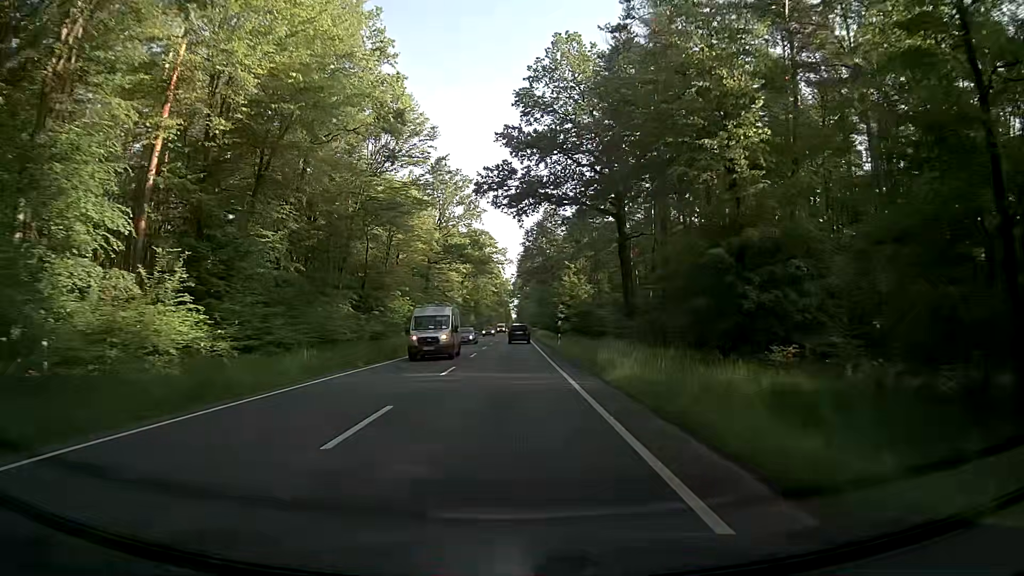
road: primary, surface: asphalt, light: Day
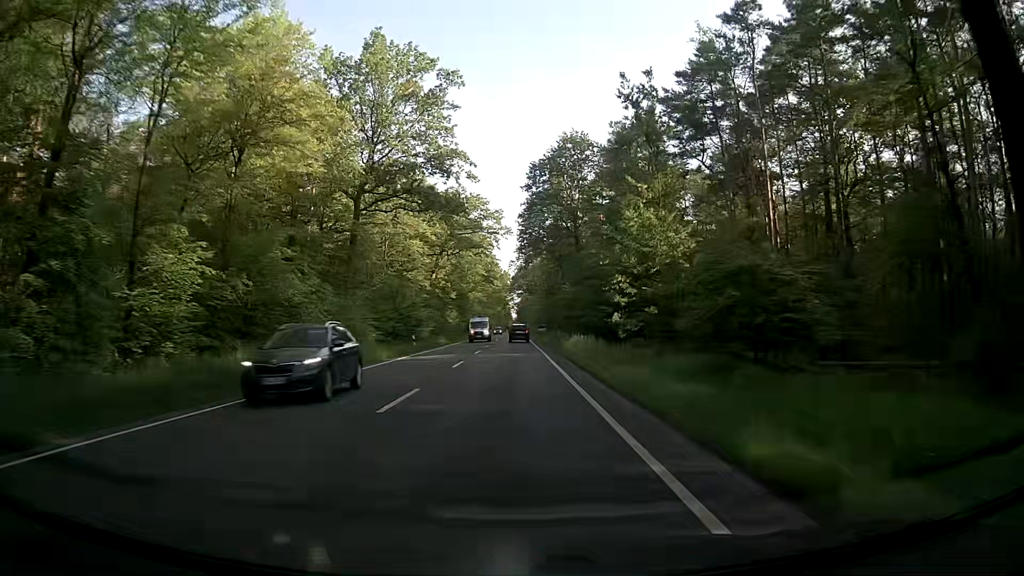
(-0.1, +45.3) m; 0°
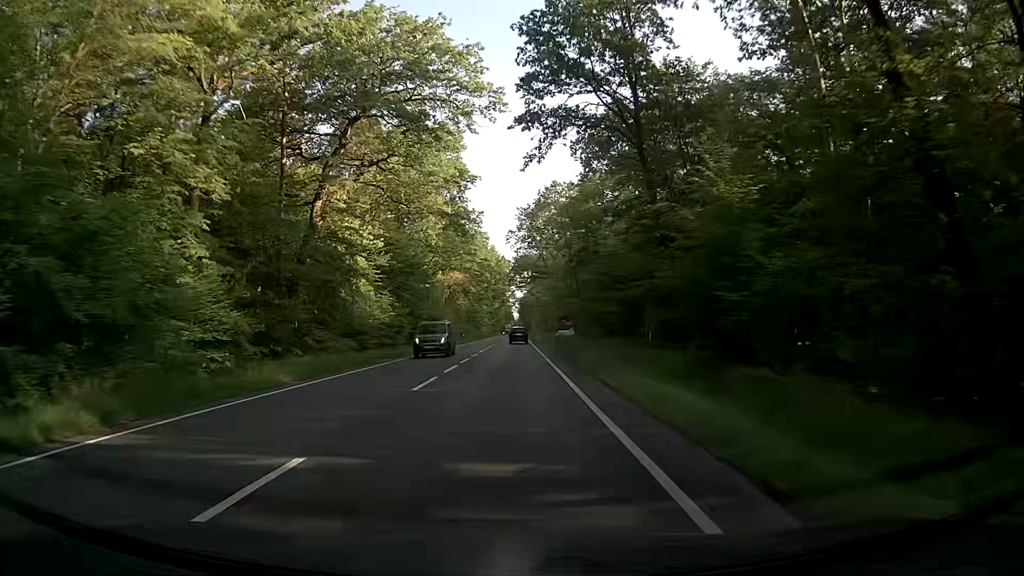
(+0.3, +56.6) m; 0°
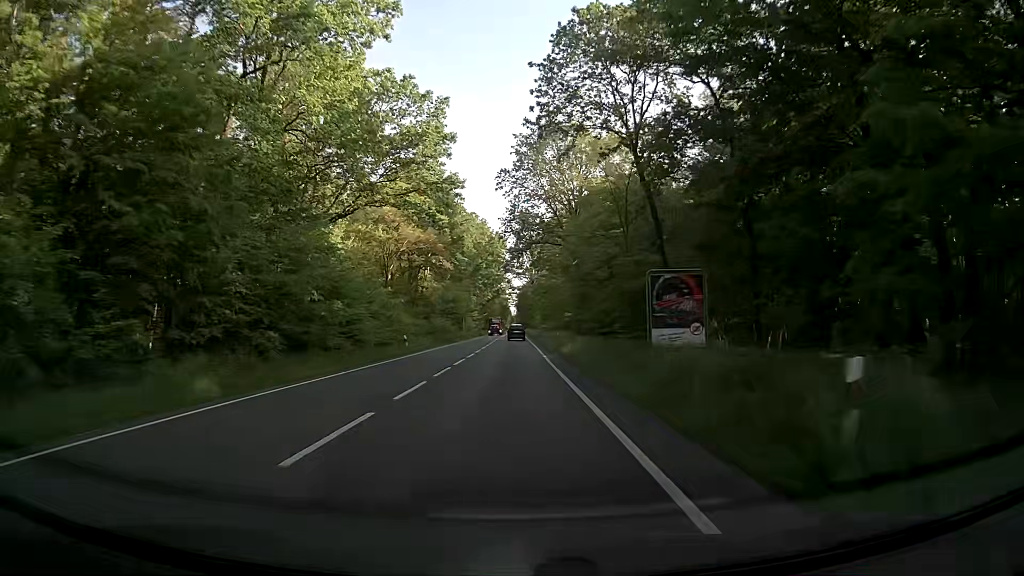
(-0.1, +45.2) m; 0°
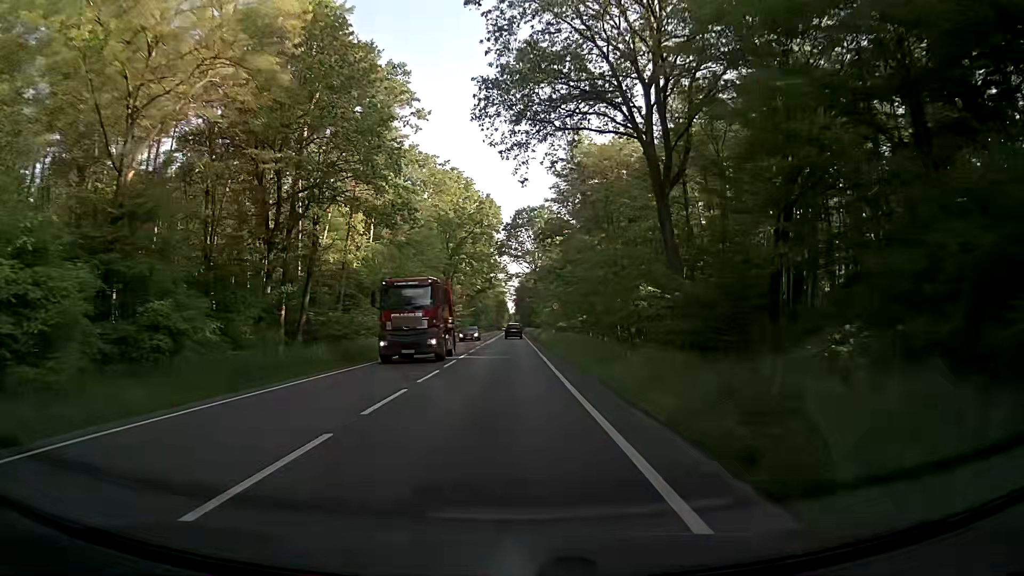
(+0.1, +45.3) m; 0°
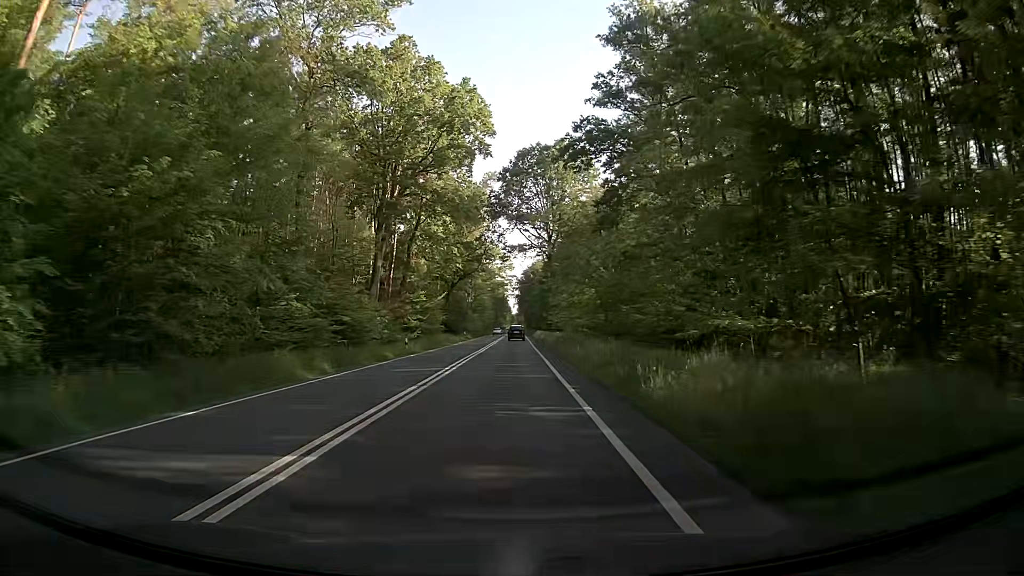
(+0.3, +56.5) m; -1°
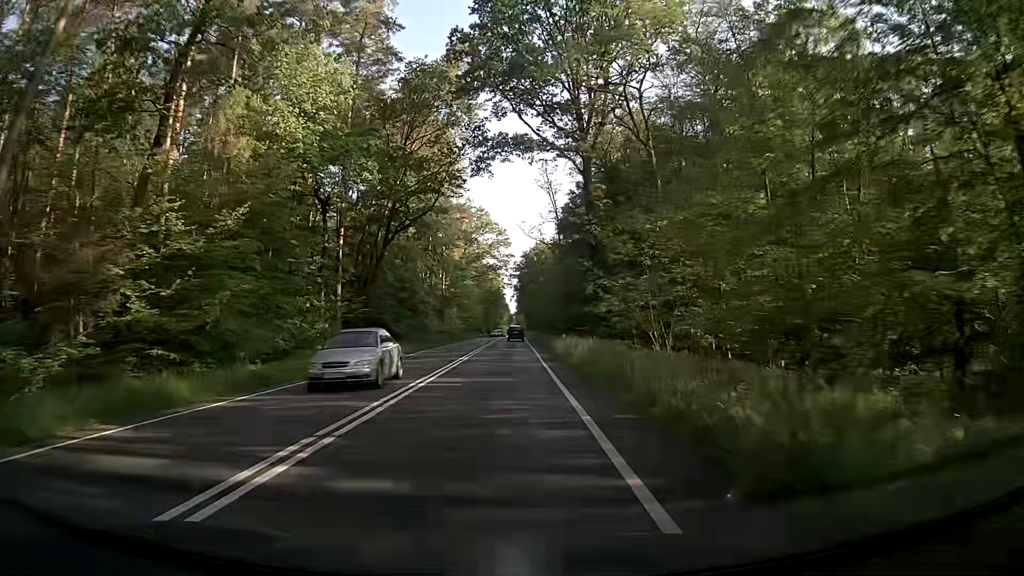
(+0.9, +56.4) m; +1°
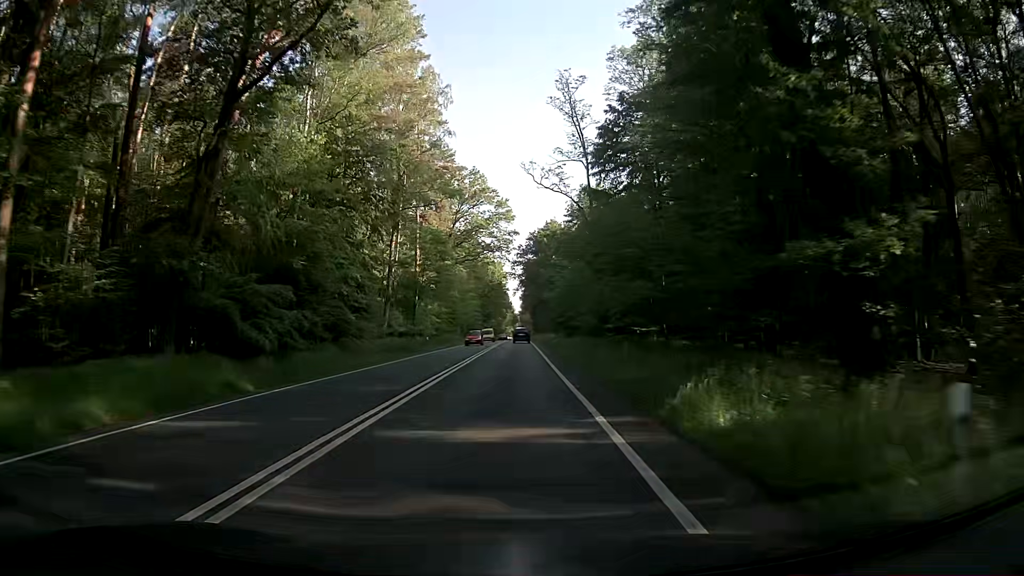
(0.0, +33.8) m; 0°
(0, +10) (0, +20) (0, +30) (0, +40) (0, +50) (0, +60) (0, +70) (0, +80) (0, +90) (0, +100) m
